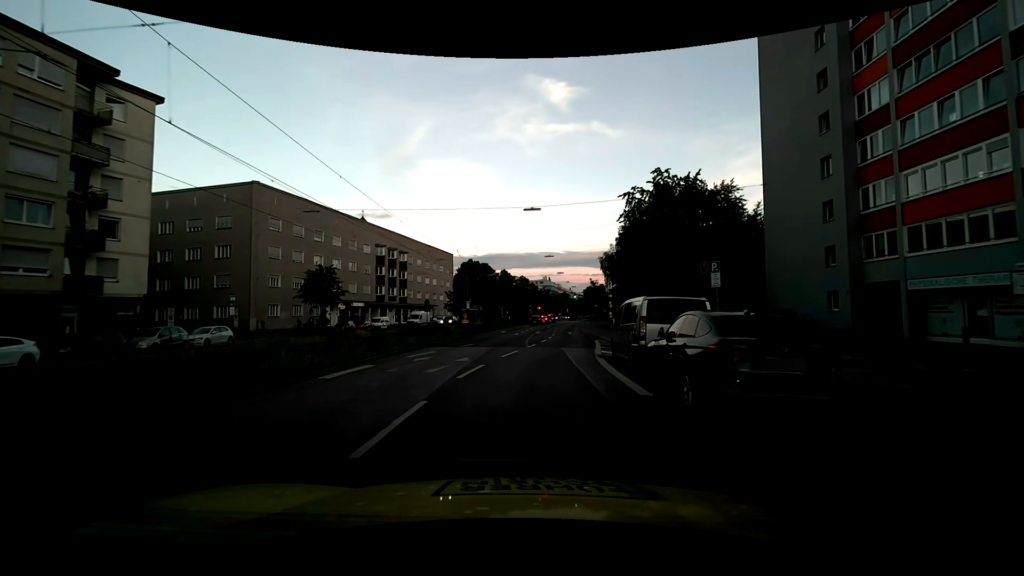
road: secondary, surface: asphalt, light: Day
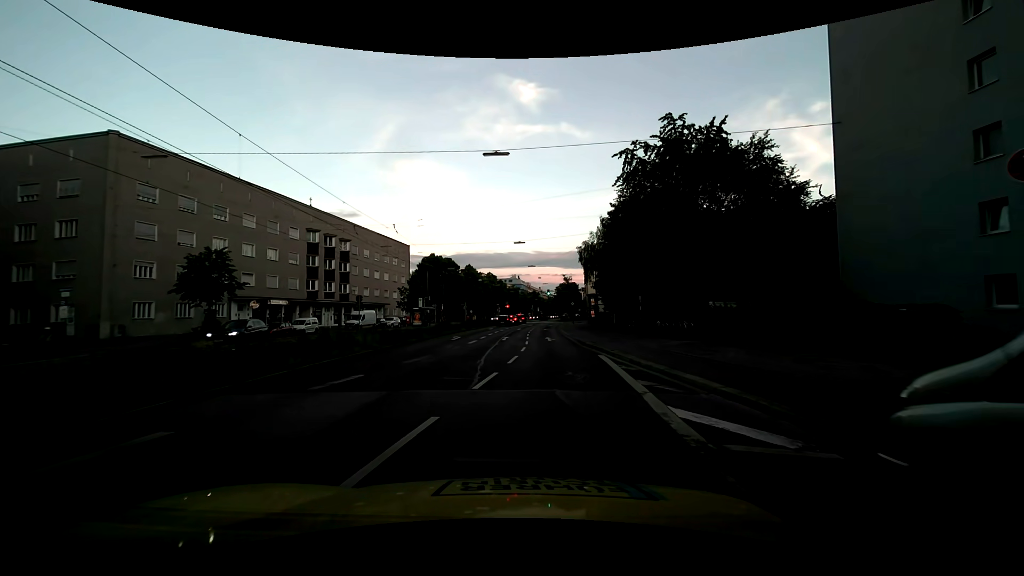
(+0.4, +13.4) m; +4°
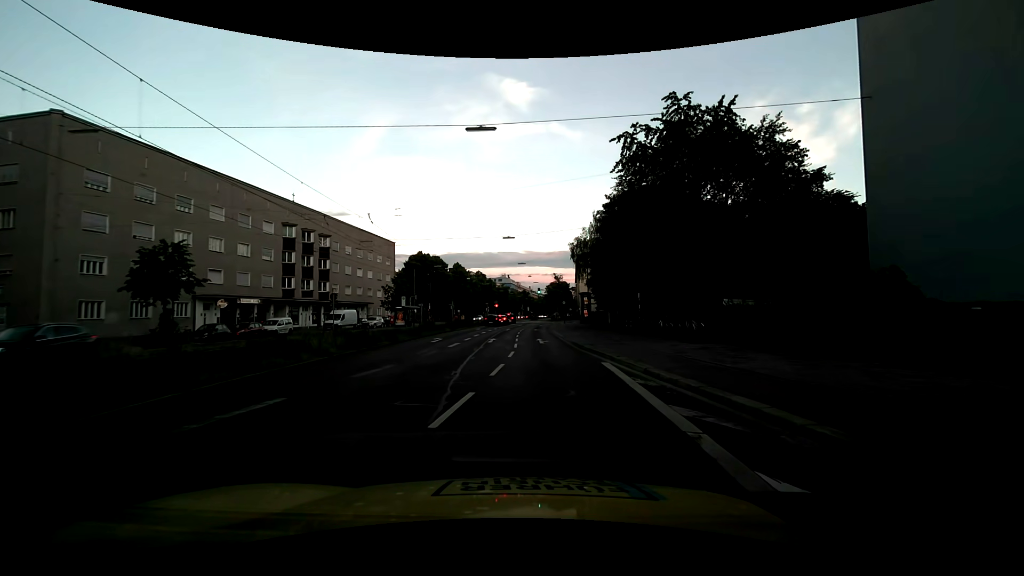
(0.0, +3.4) m; -1°
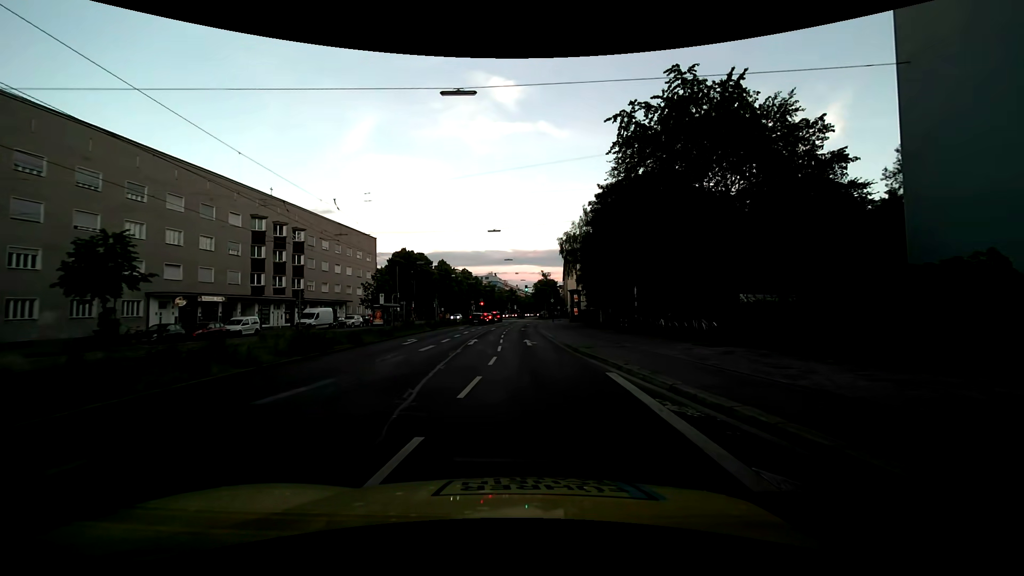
(+0.1, +3.5) m; +2°
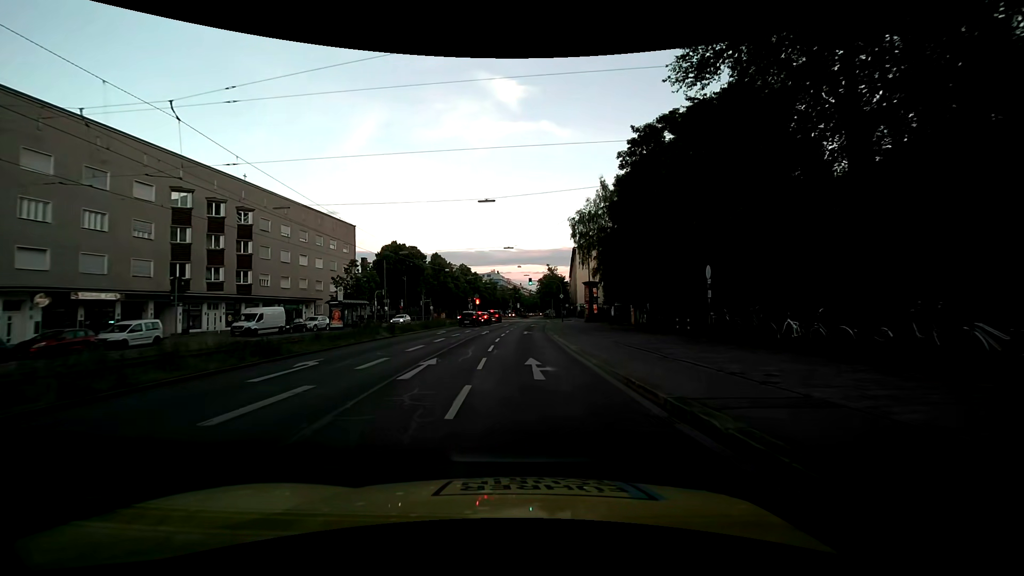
(0.0, +13.4) m; 0°
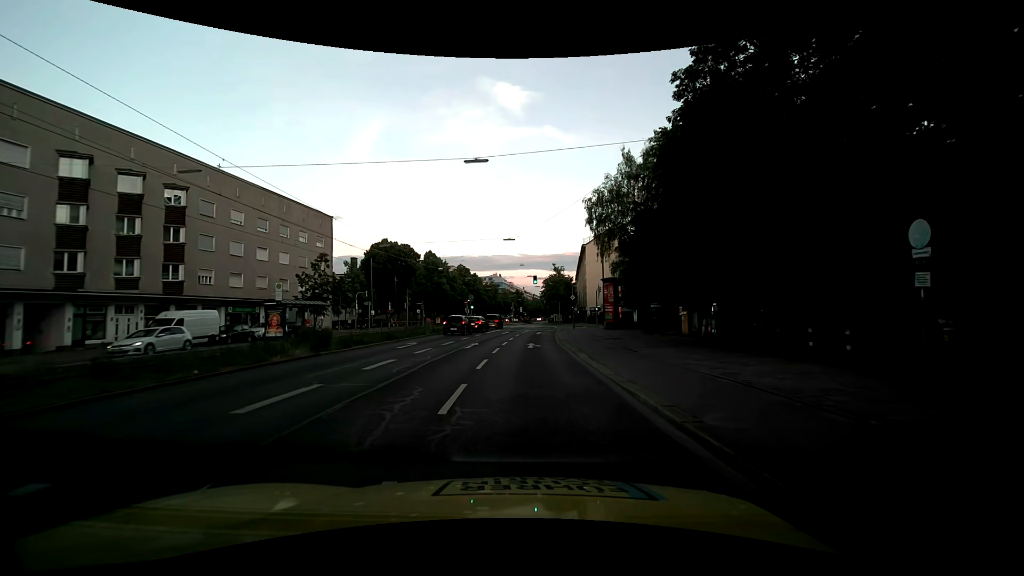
(-0.1, +11.1) m; -1°
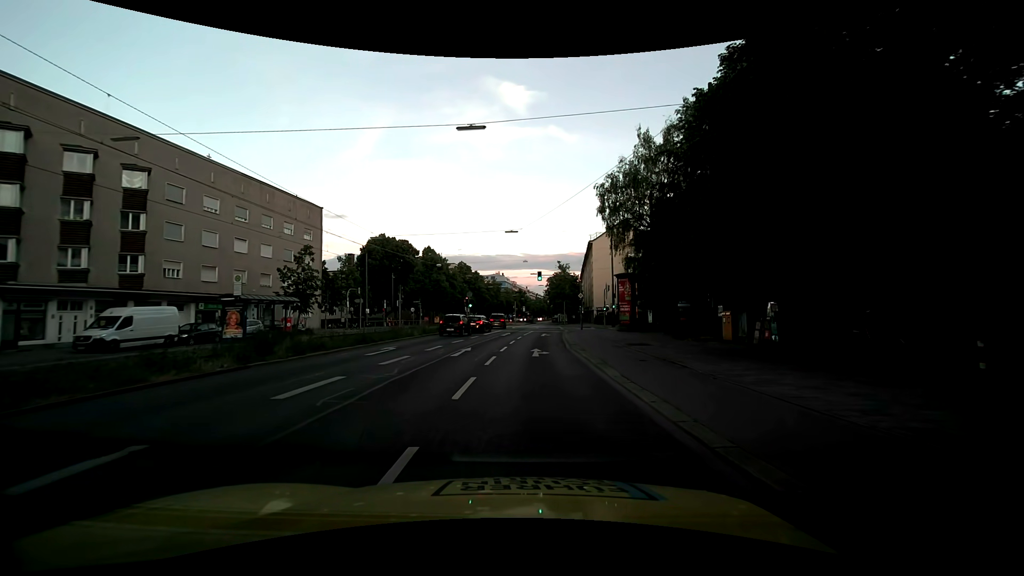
(0.0, +4.9) m; +1°
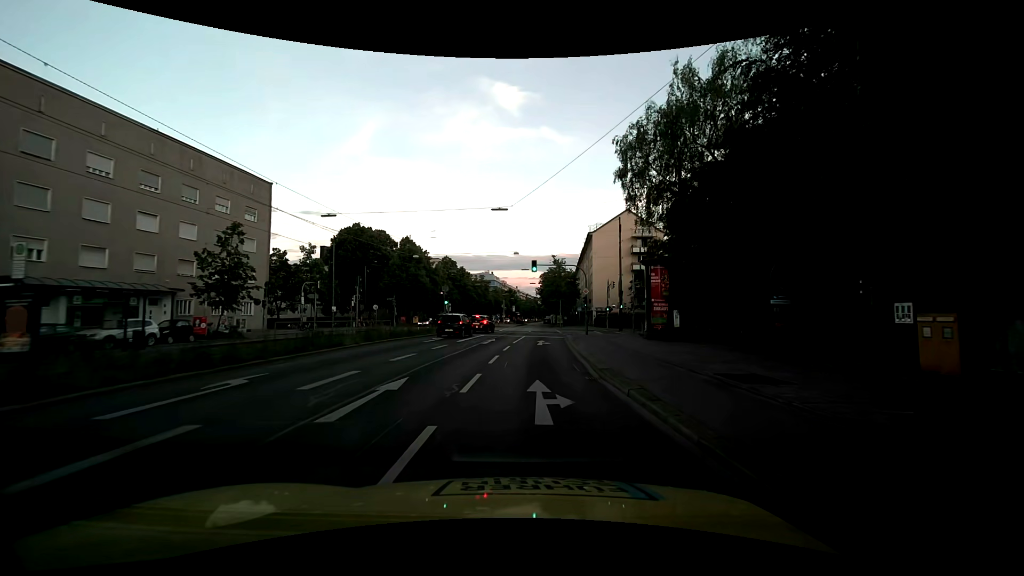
(-0.2, +11.0) m; +1°
